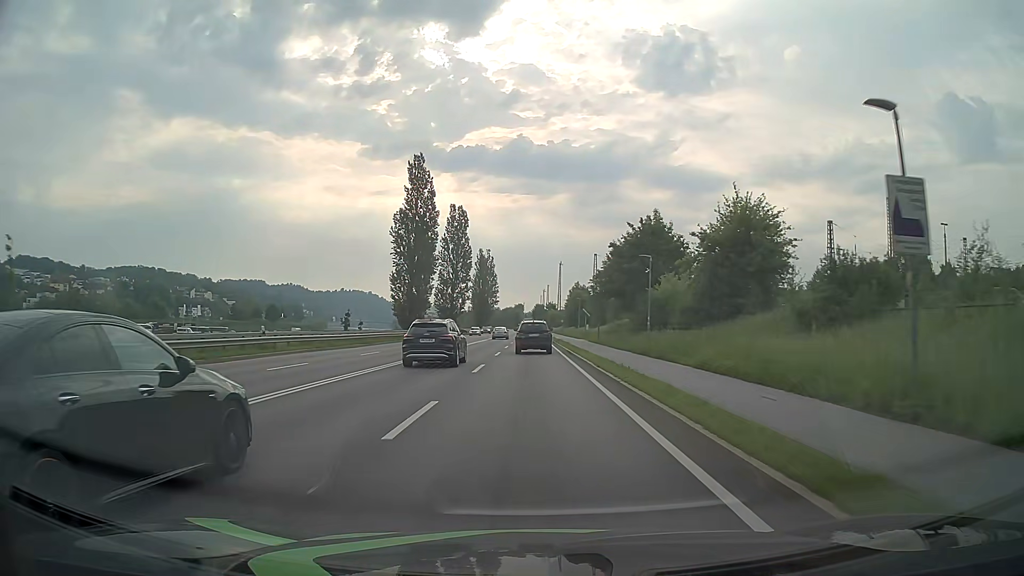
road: primary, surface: asphalt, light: Day
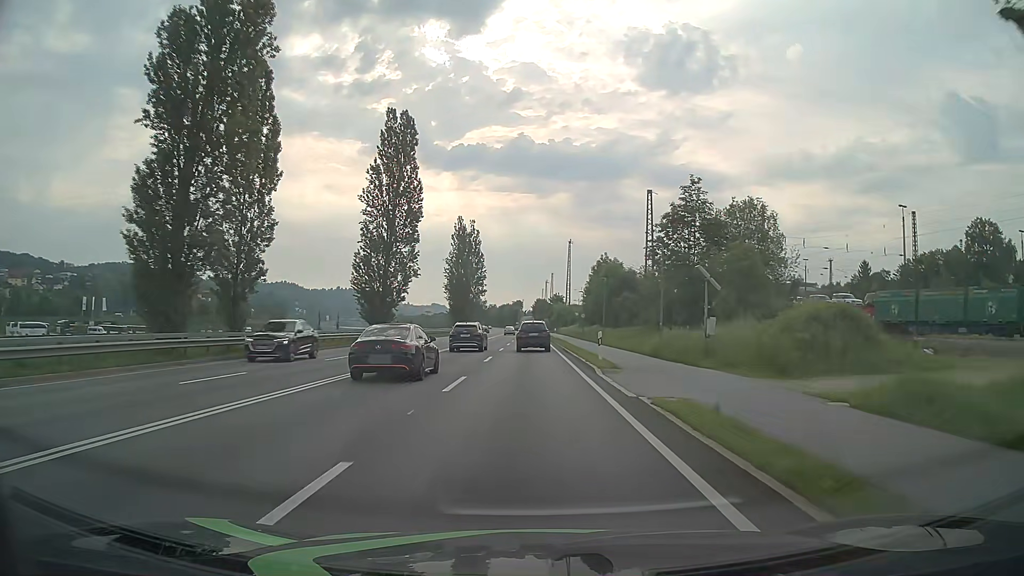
(-0.9, +53.6) m; -1°
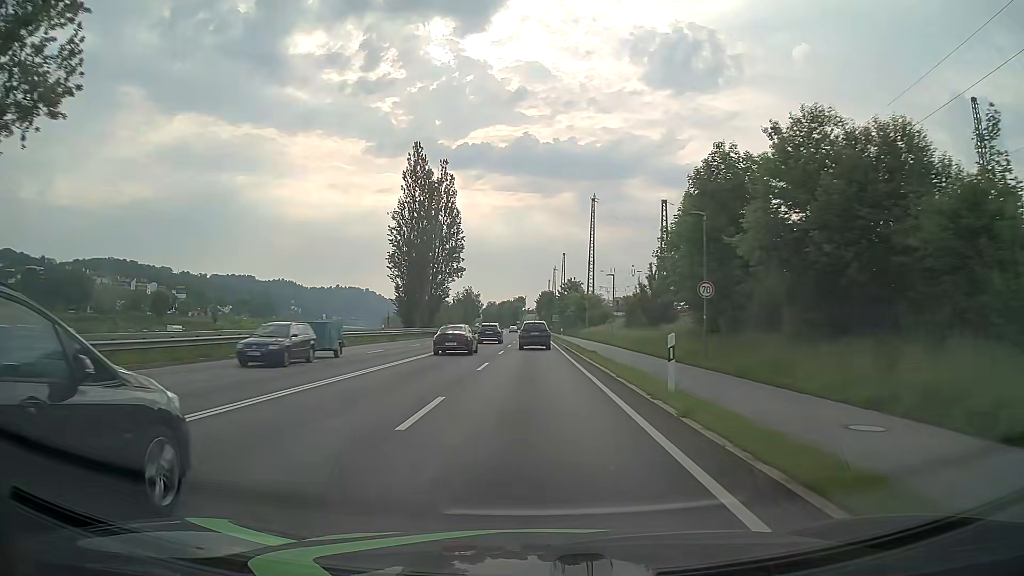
(-0.4, +53.7) m; -1°
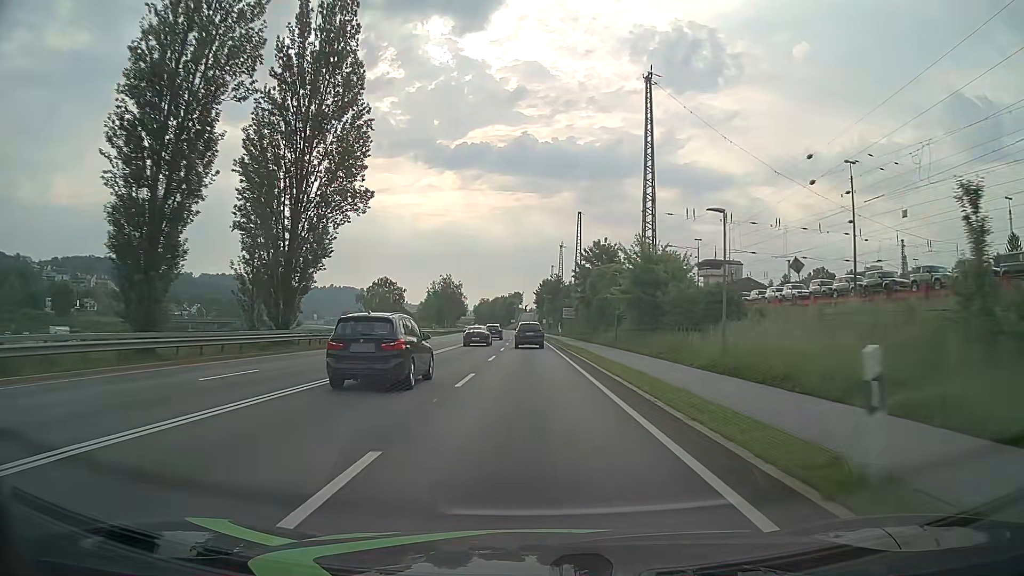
(0.0, +53.8) m; 0°
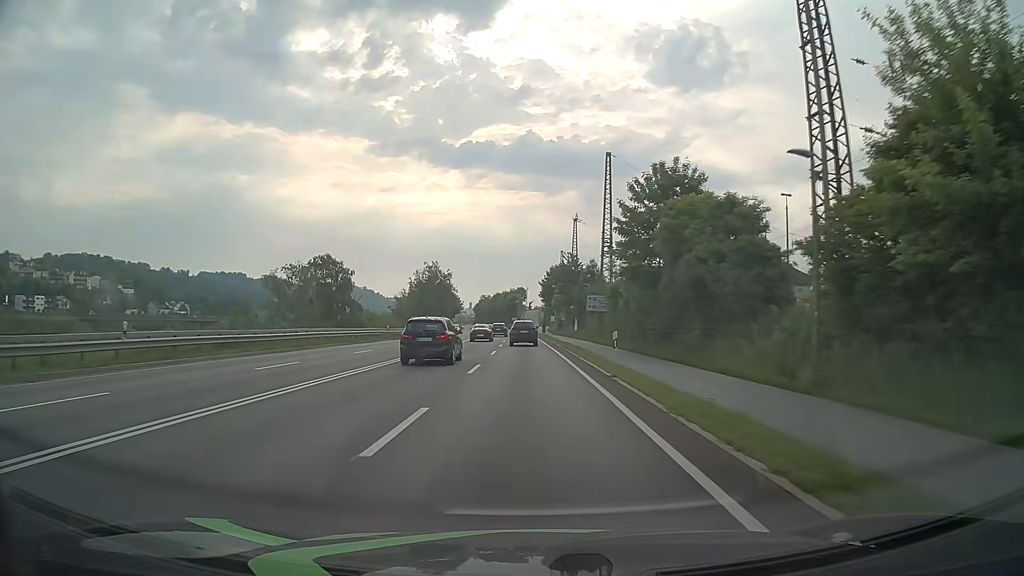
(0.0, +32.3) m; 0°
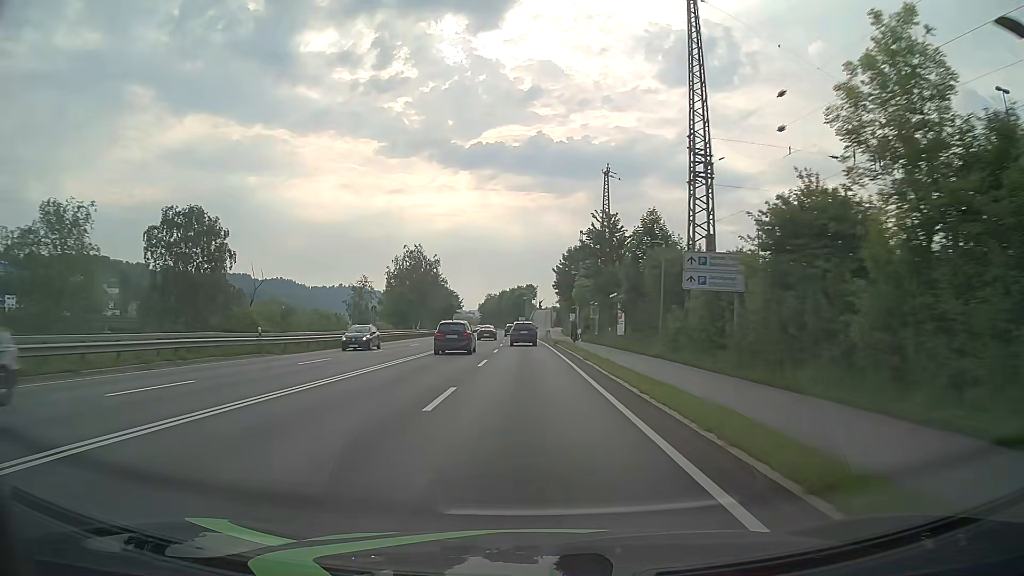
(-0.2, +32.4) m; 0°
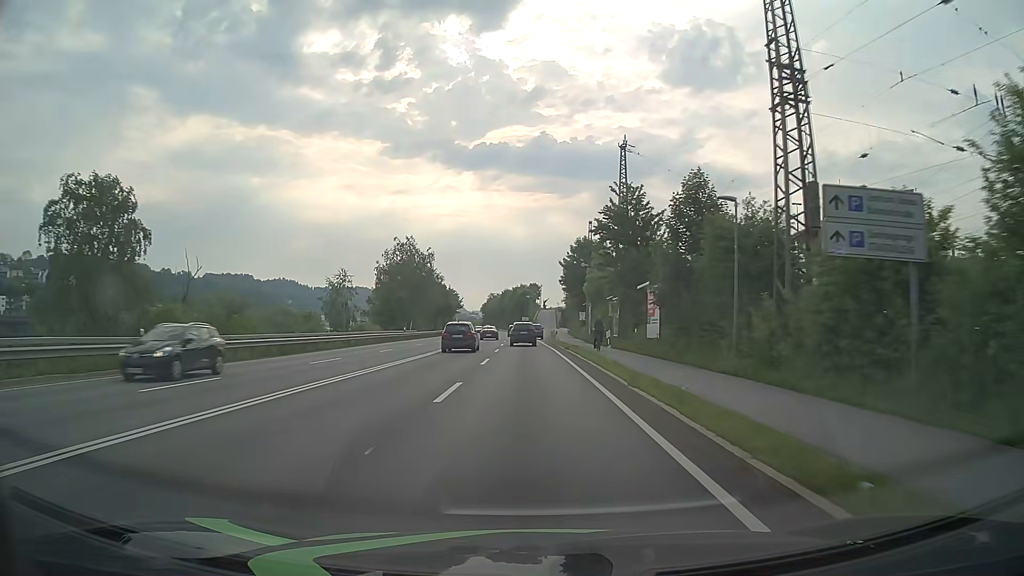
(-0.1, +10.8) m; -1°
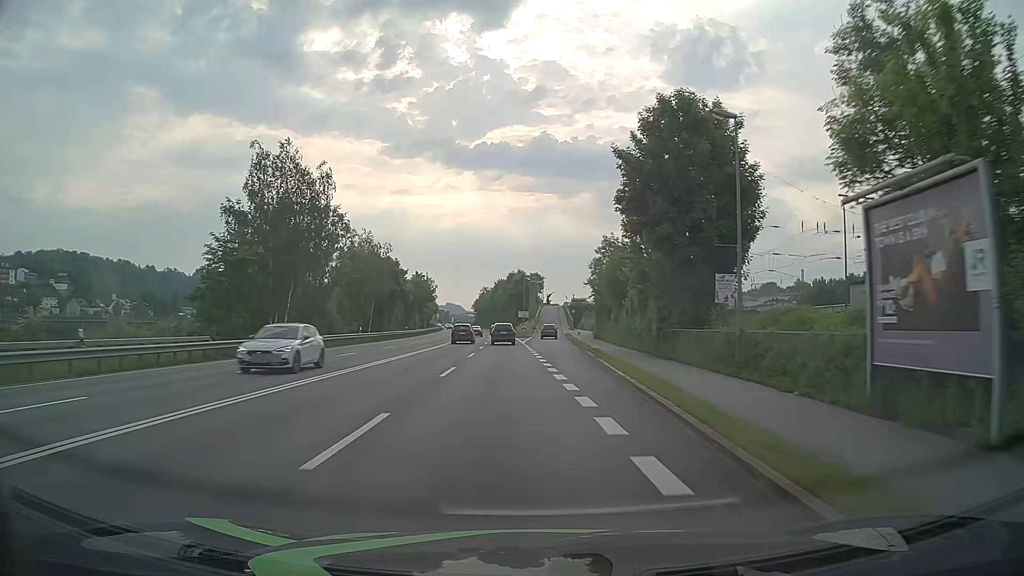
(-0.3, +54.0) m; 0°
(0, +10) (0, +20) (+1, +30) (+1, +40) (+1, +50) (+2, +60) (+2, +70) (+2, +80) (+3, +90) (+3, +100) m
